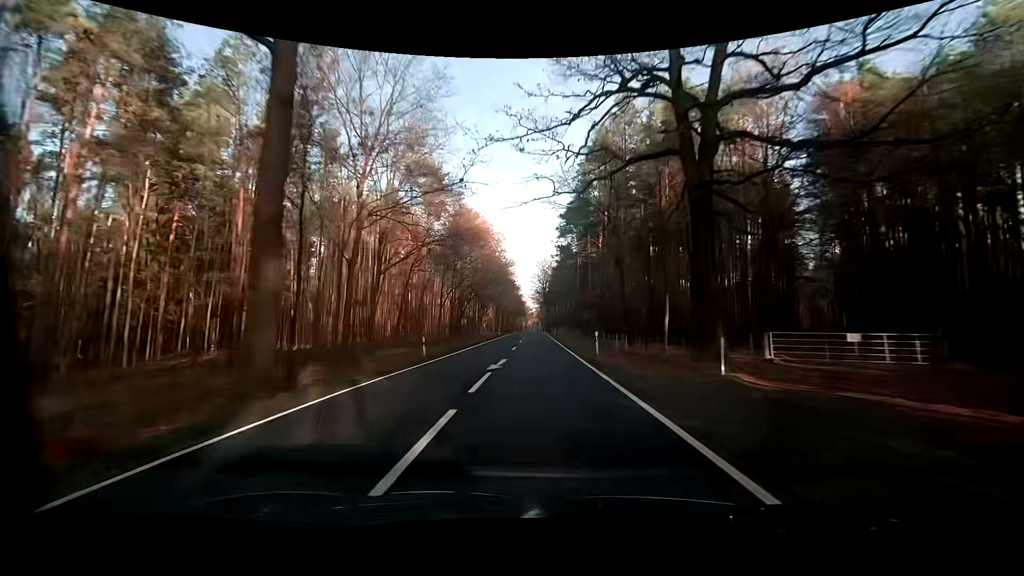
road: primary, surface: asphalt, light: Day
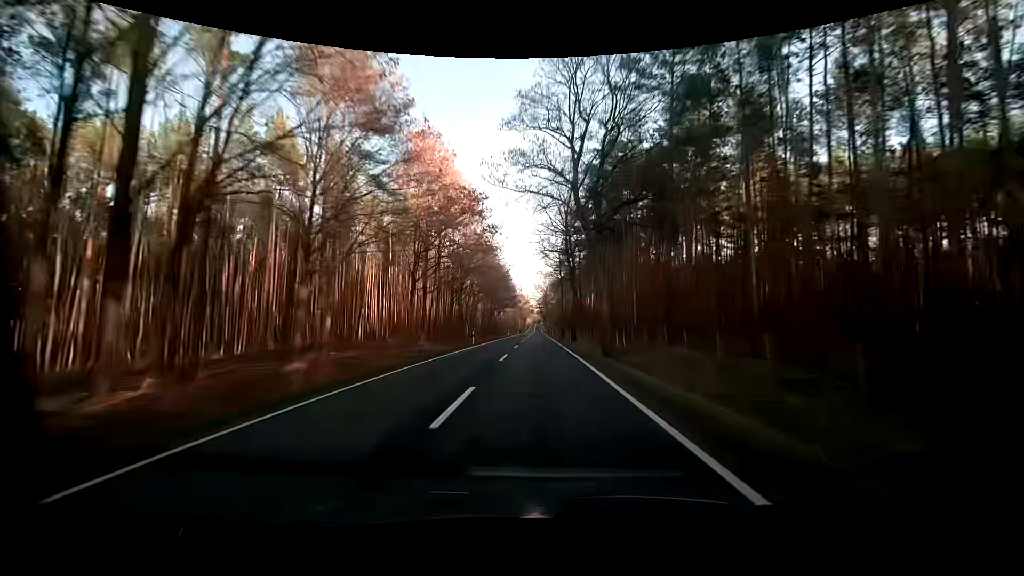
(-0.4, +81.6) m; 0°
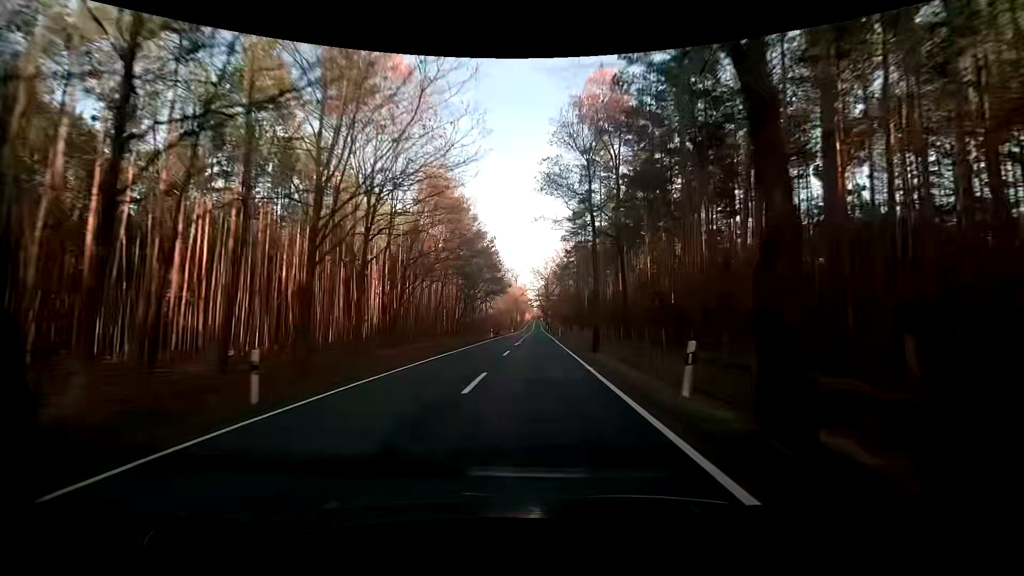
(+0.1, +33.1) m; 0°
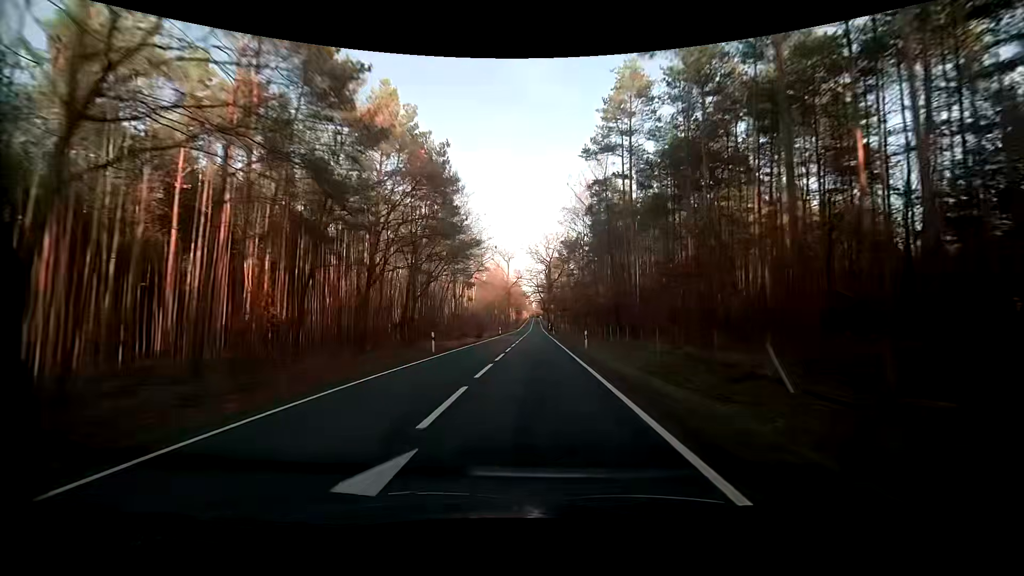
(0.0, +33.4) m; 0°
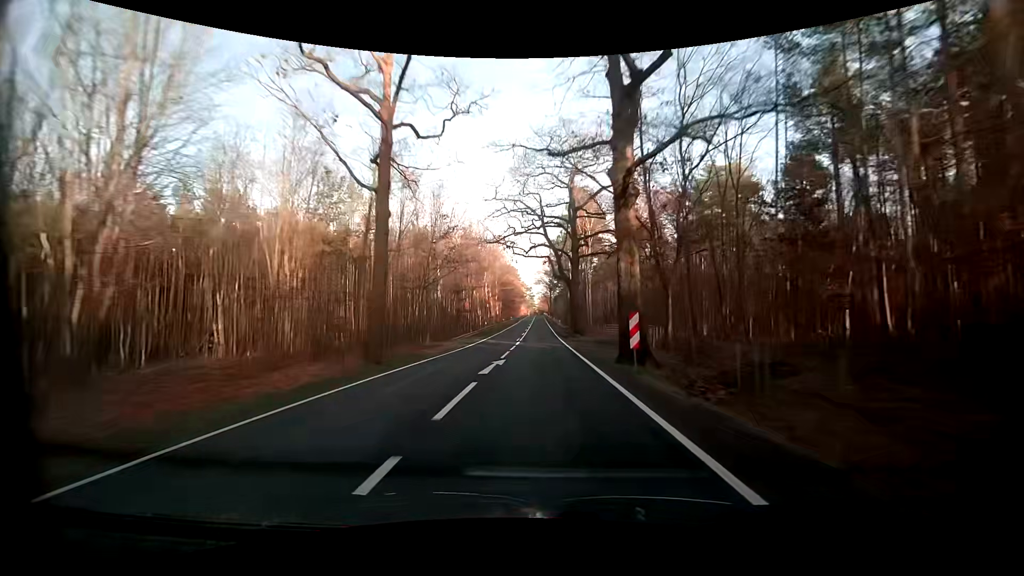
(+0.2, +83.7) m; 0°
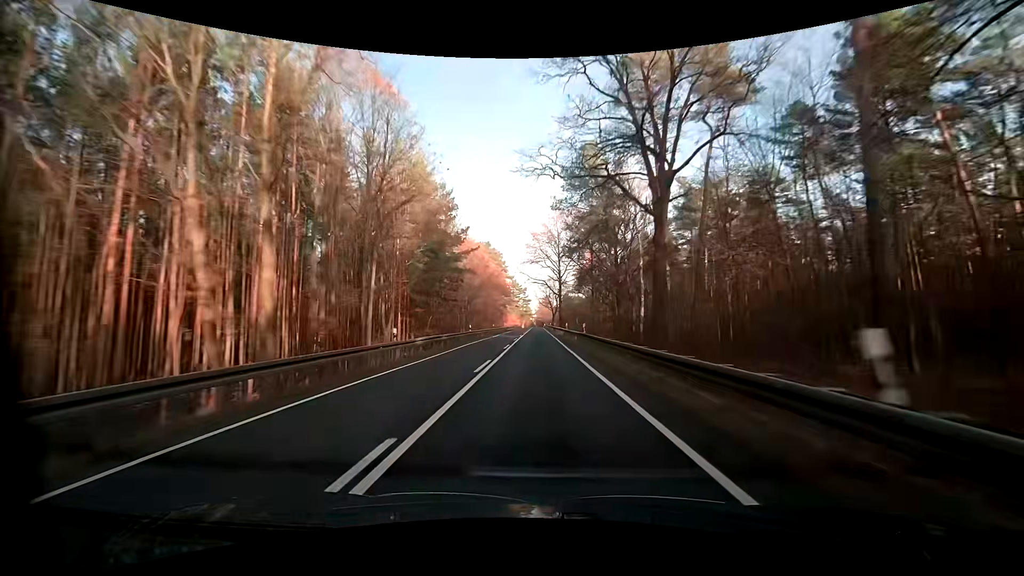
(+0.2, +83.5) m; 0°
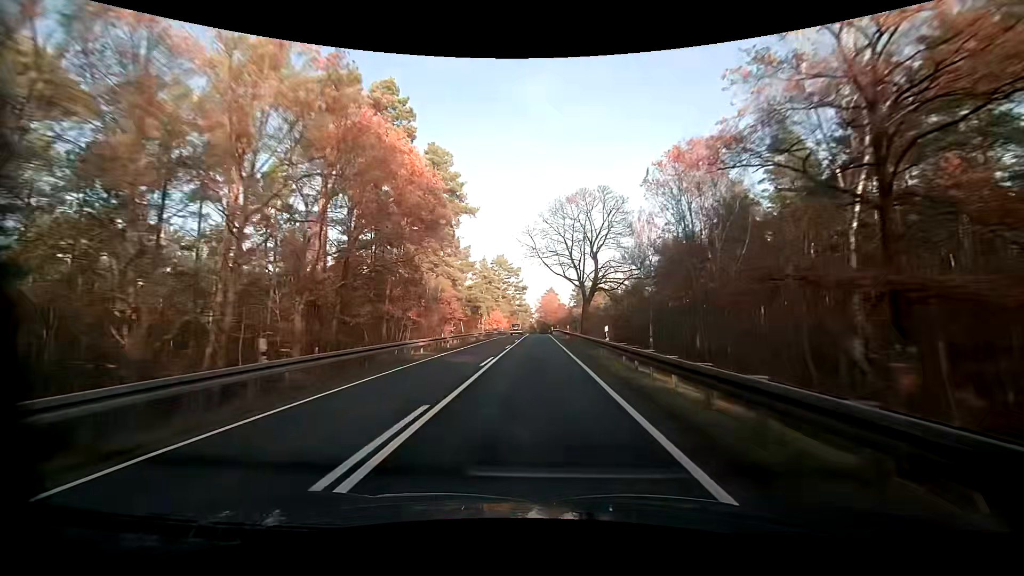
(+0.4, +81.6) m; 0°
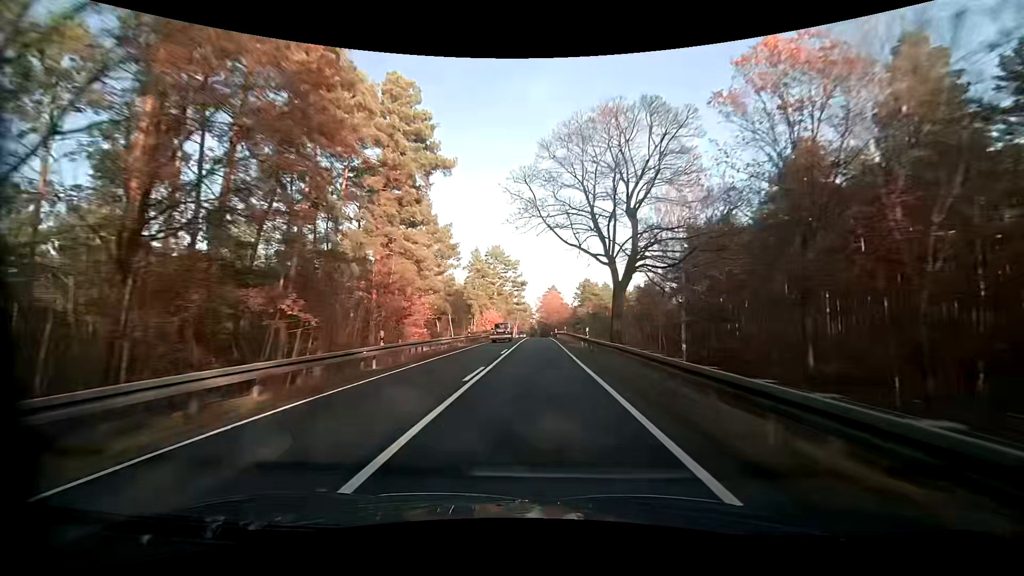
(0.0, +16.1) m; 0°
(0, +10) (0, +20) (0, +30) (0, +40) (0, +50) (0, +60) (0, +70) (0, +80) (0, +90) (0, +100) m
